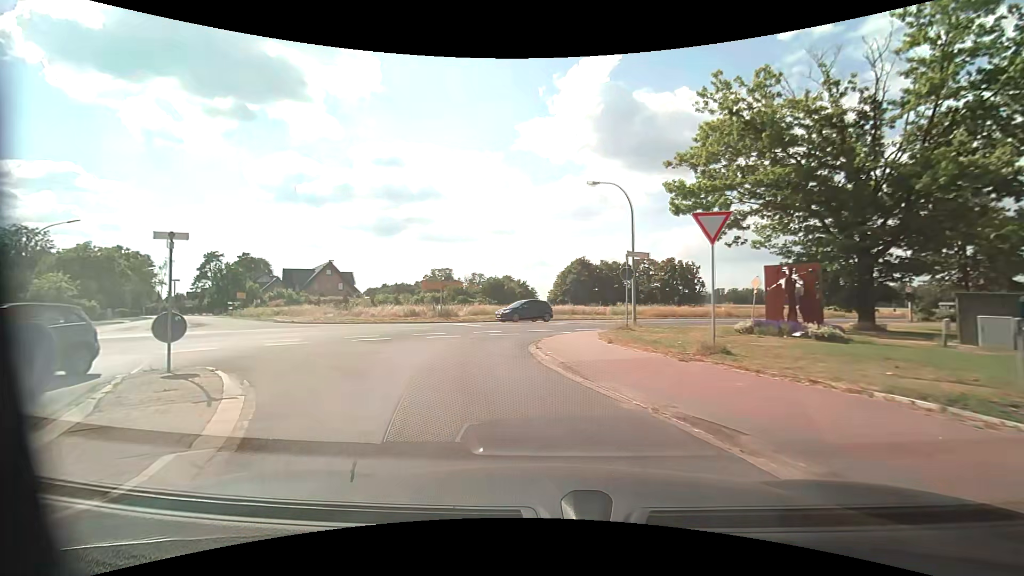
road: tertiary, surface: asphalt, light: Day
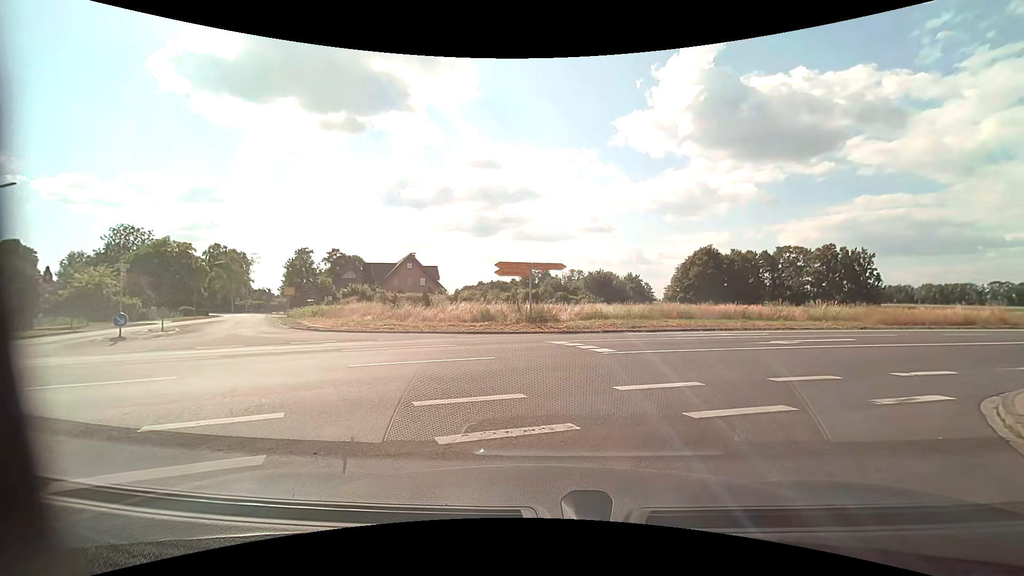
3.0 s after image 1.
(-2.3, +15.1) m; -11°
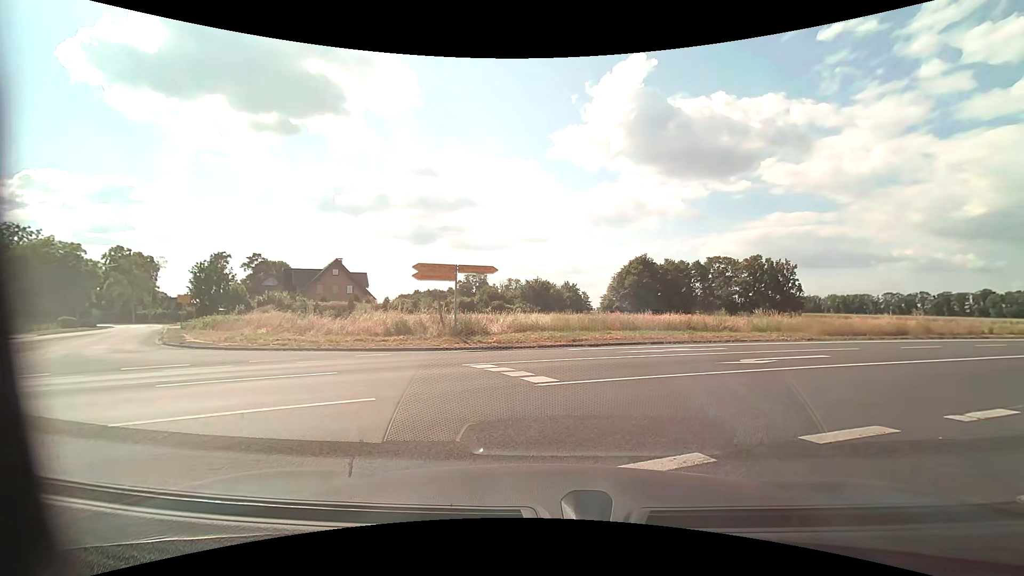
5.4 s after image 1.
(+0.1, +3.7) m; +8°
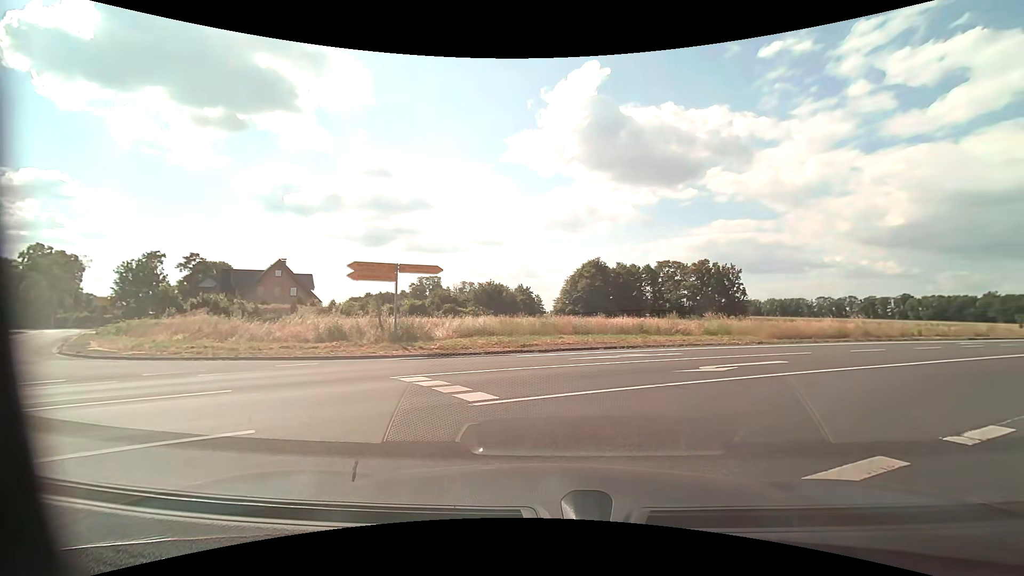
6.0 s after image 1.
(0.0, +1.6) m; +3°
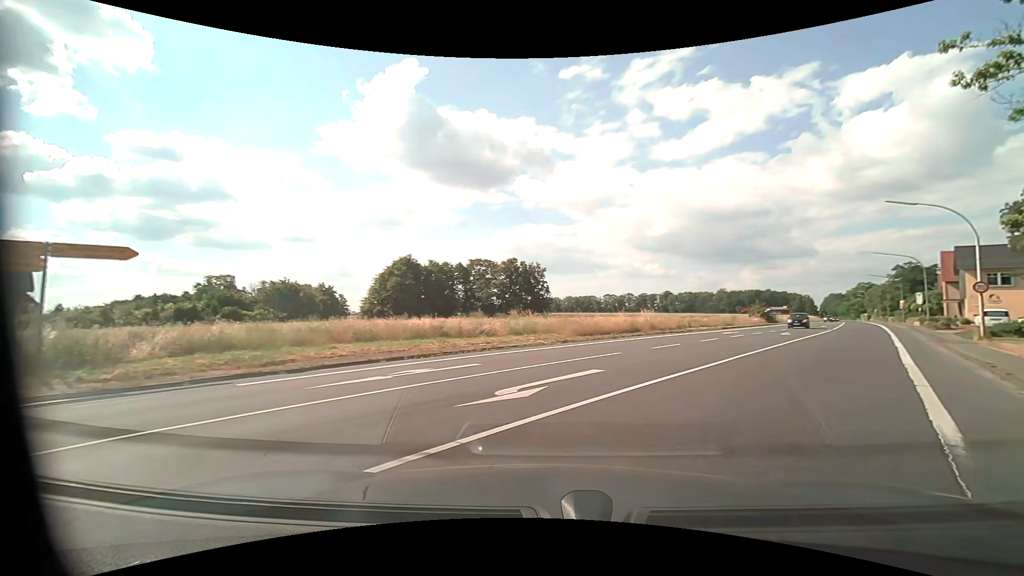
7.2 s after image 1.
(+1.0, +4.9) m; +22°
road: primary
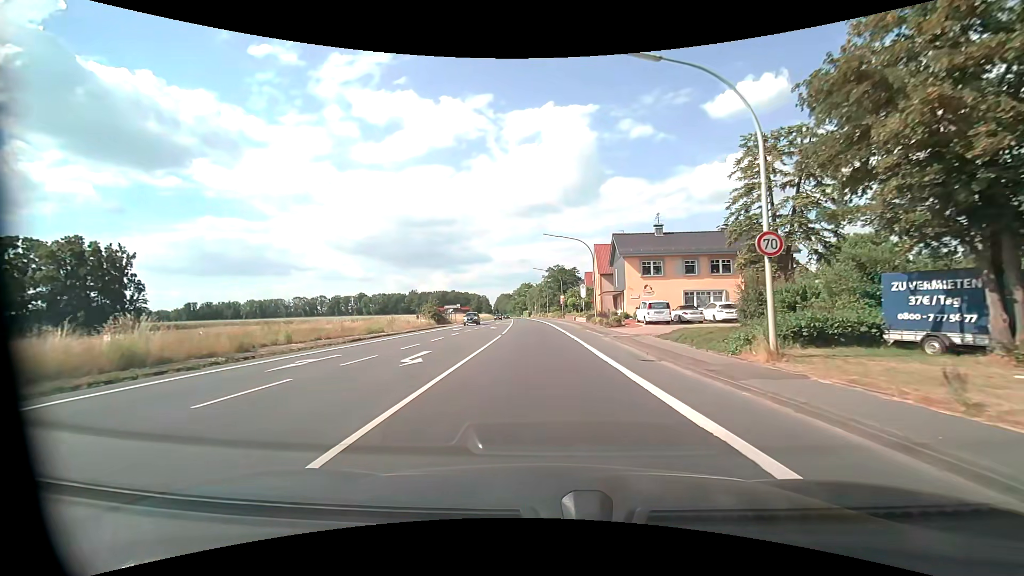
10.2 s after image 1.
(+10.0, +21.1) m; +33°
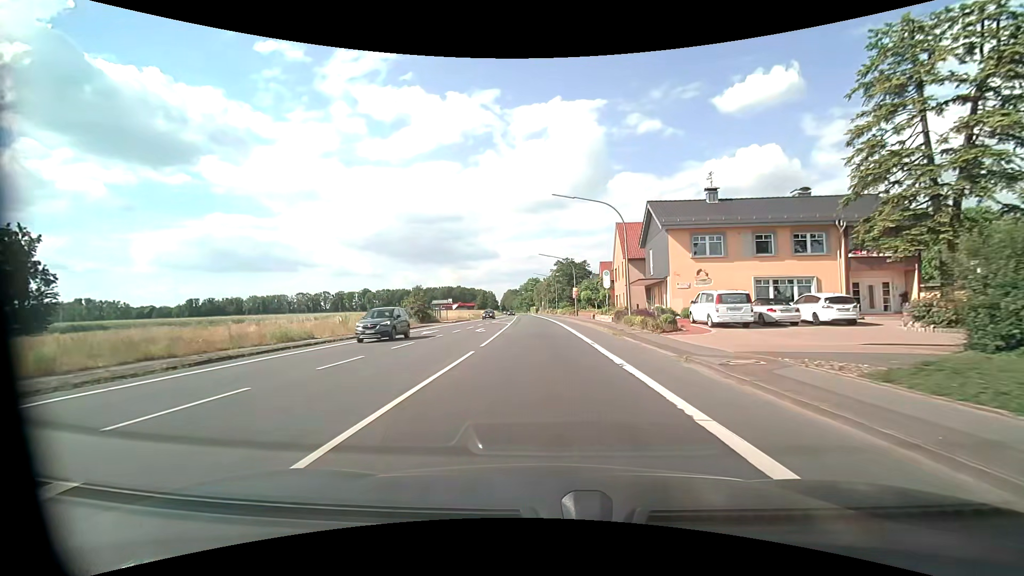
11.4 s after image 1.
(-0.2, +13.9) m; -1°
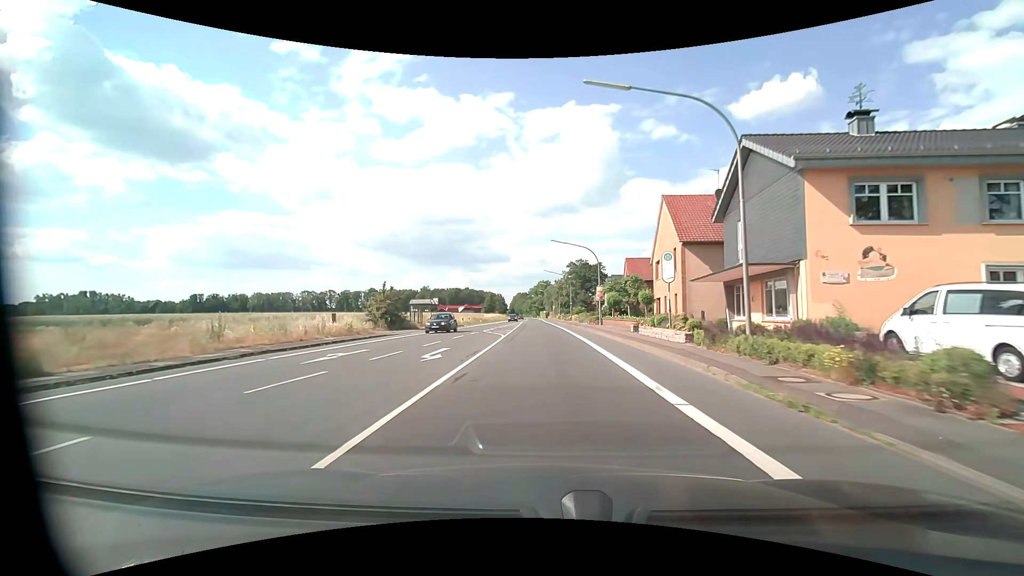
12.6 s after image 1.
(-0.3, +15.8) m; -2°
(0, +10) (0, +20) (0, +30) (0, +40) (-1, +50) (-1, +60) (-1, +70) (-1, +80) (-1, +90) (-2, +100) m
